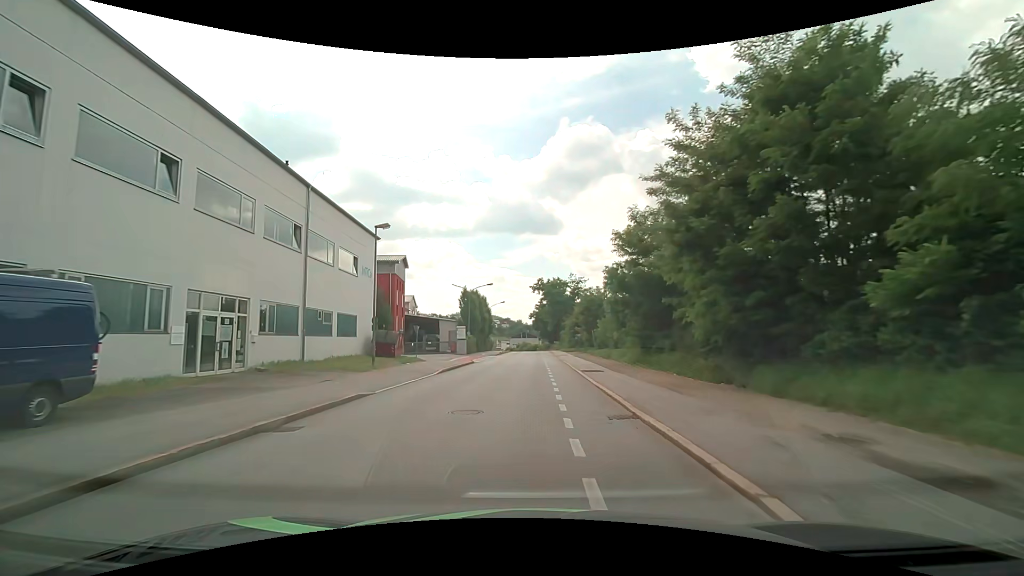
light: Day
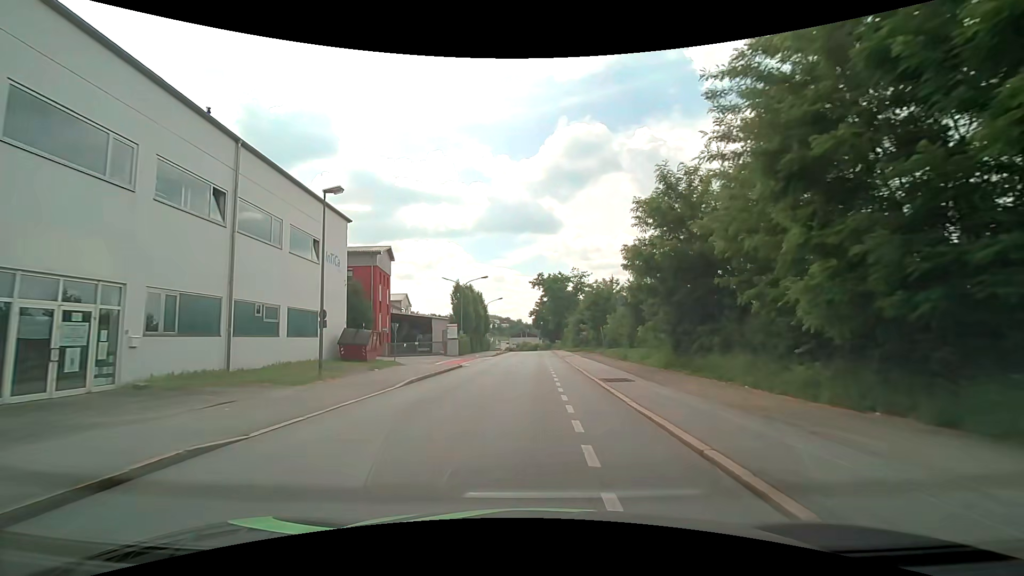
(0.0, +6.6) m; 0°
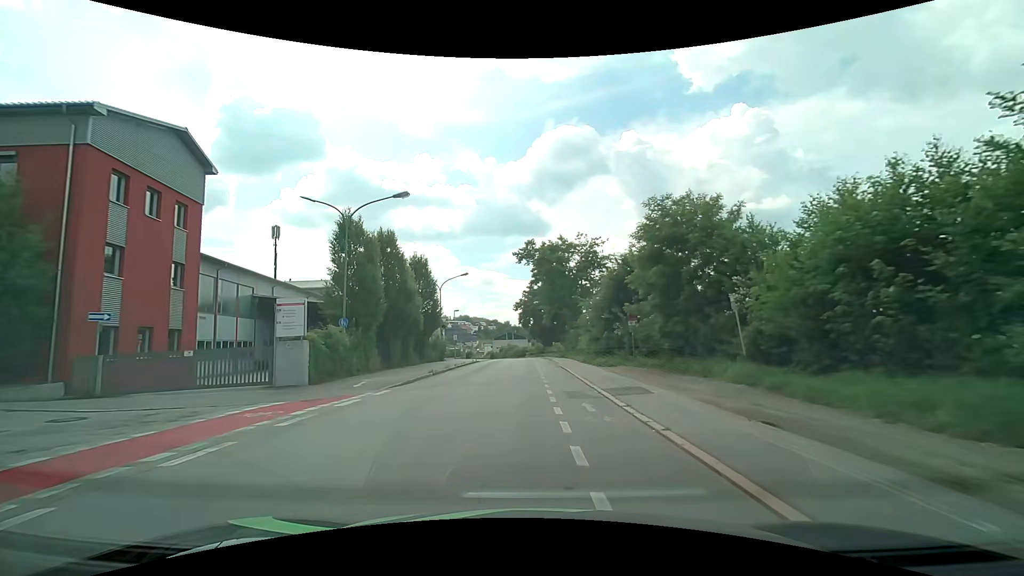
(+0.4, +32.5) m; +2°
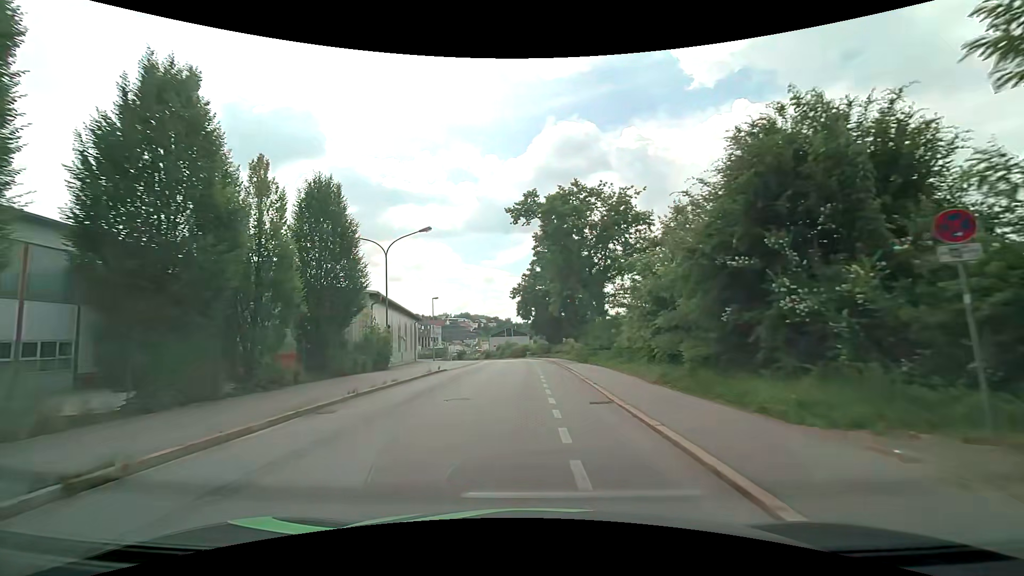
(-0.2, +19.3) m; -1°
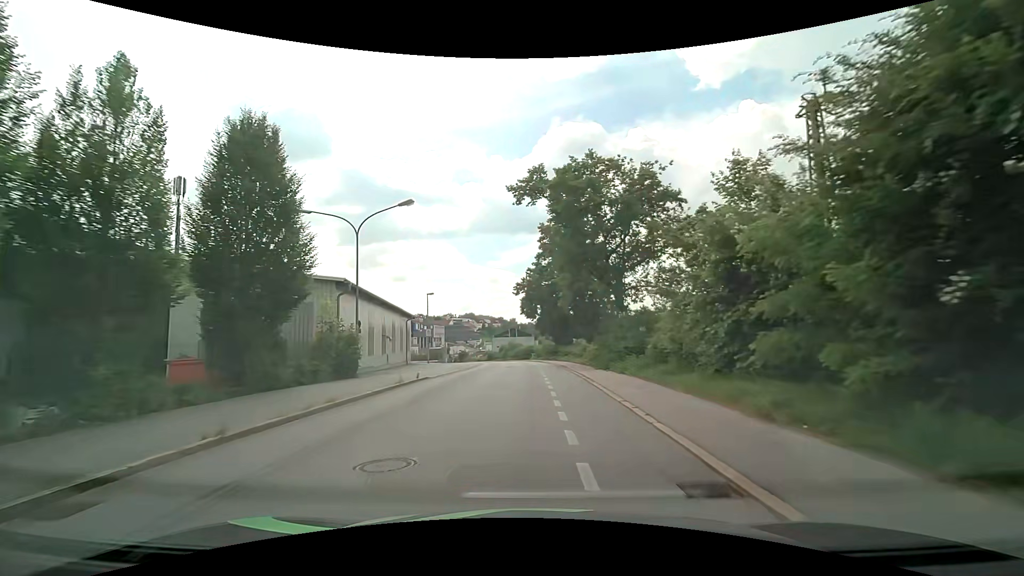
(0.0, +6.2) m; -1°
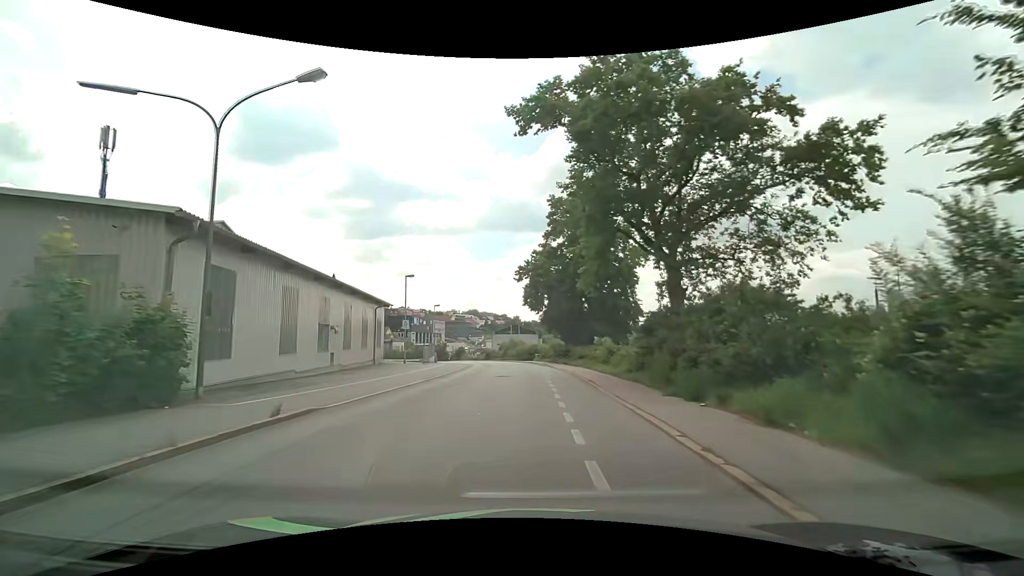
(0.0, +12.0) m; -1°
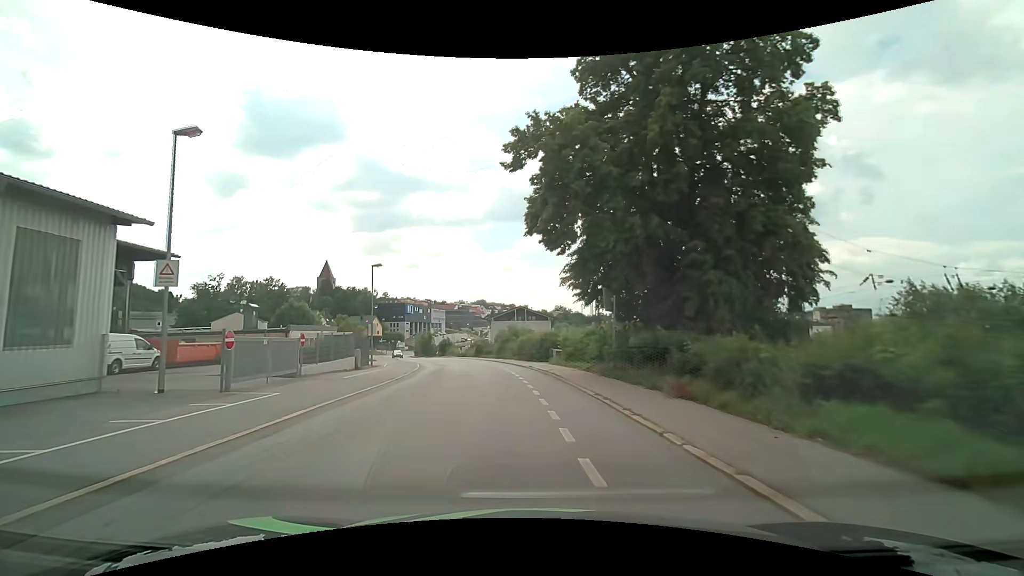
(+0.5, +30.7) m; +1°
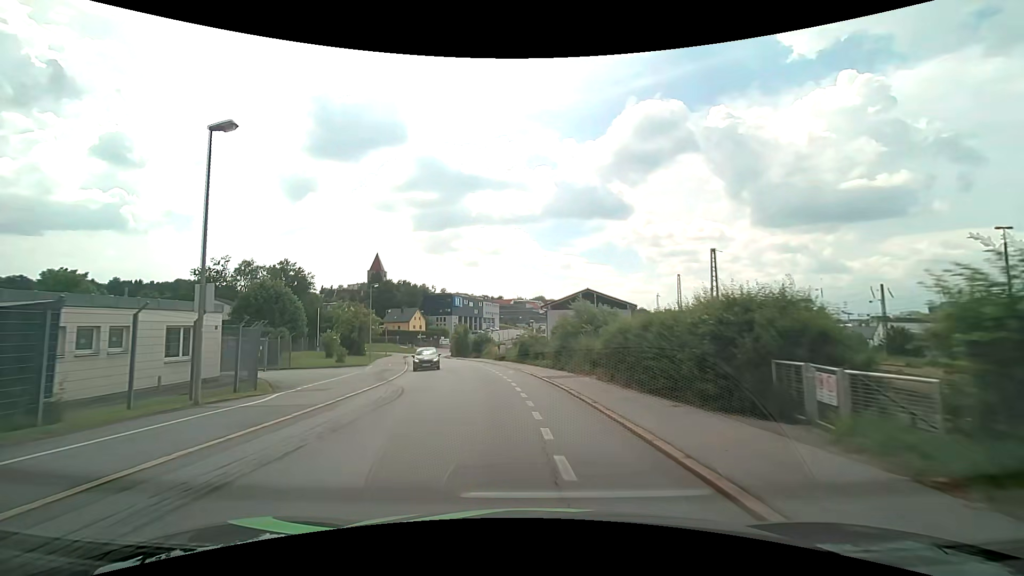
(-1.7, +26.3) m; -8°
(0, +10) (-1, +20) (-2, +30) (-4, +40) (-7, +49) (-9, +59) (-12, +69) (-15, +78) (-17, +88) (-18, +98) m
